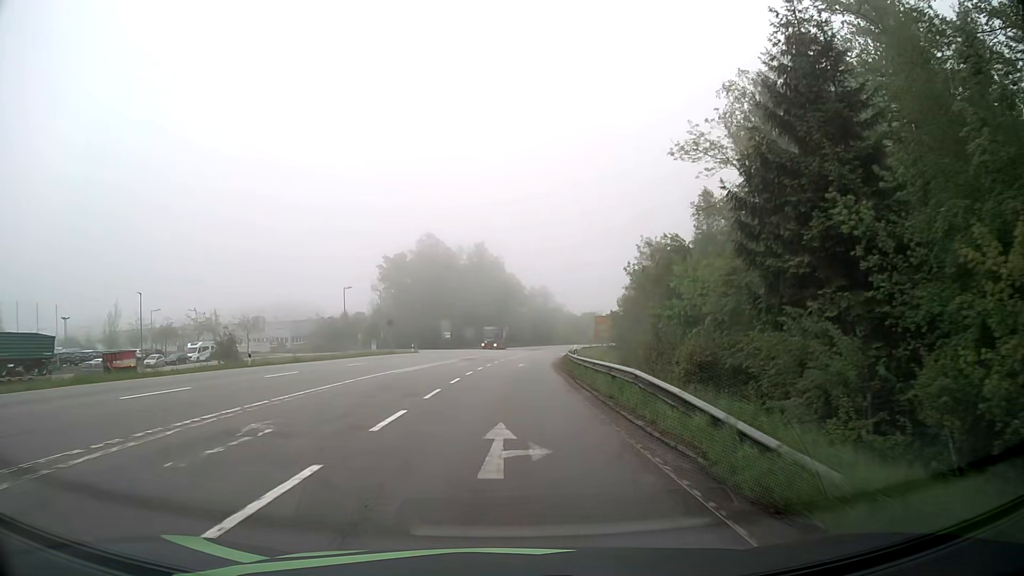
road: secondary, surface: asphalt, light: Day
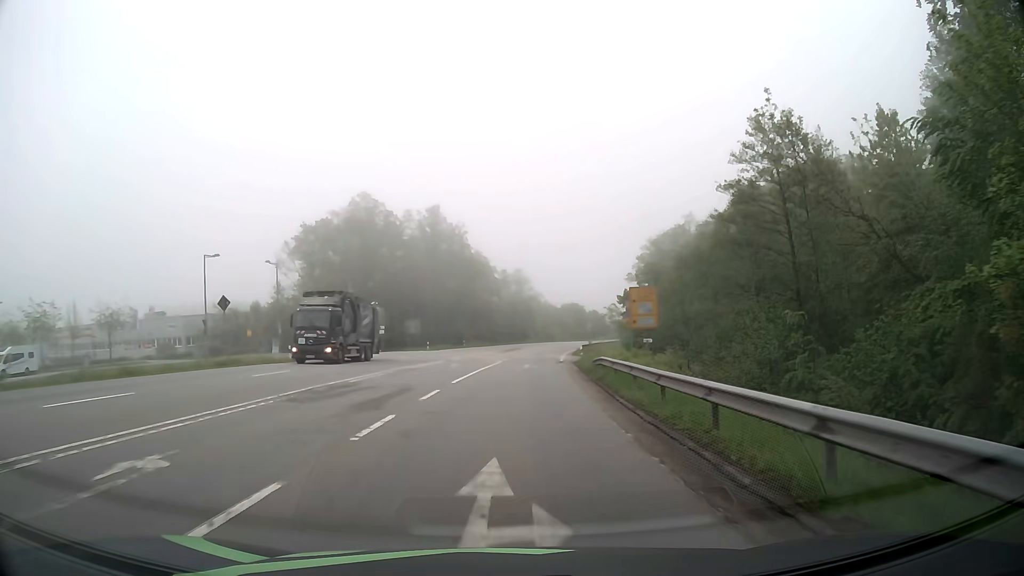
(+0.8, +36.6) m; +3°
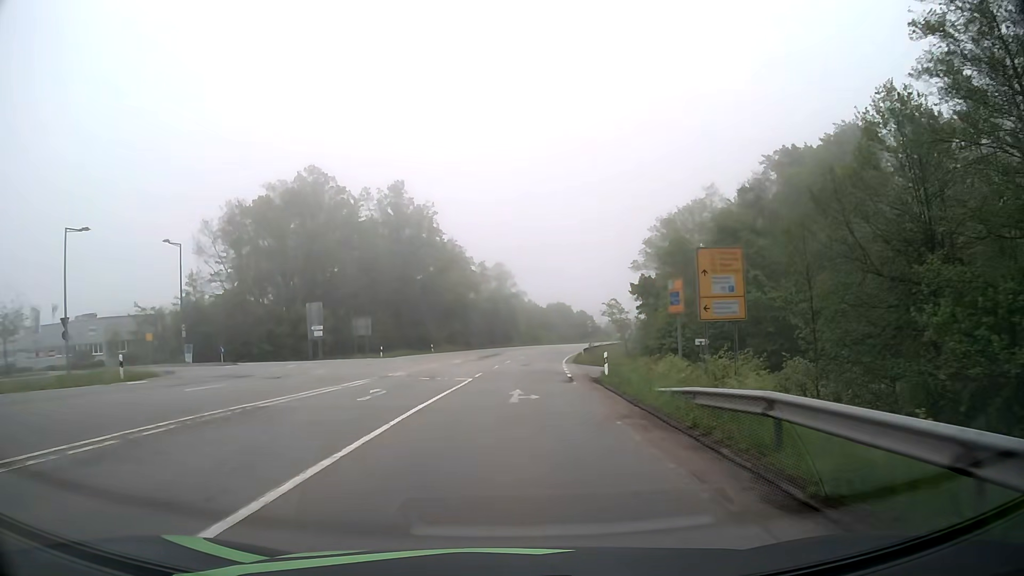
(+0.2, +18.3) m; +2°
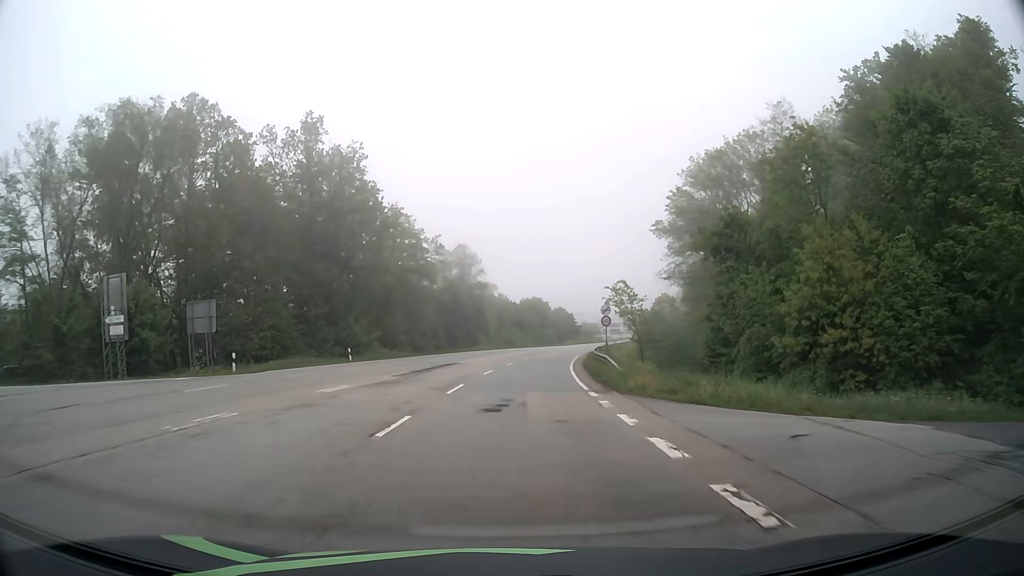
(+0.6, +27.3) m; +2°
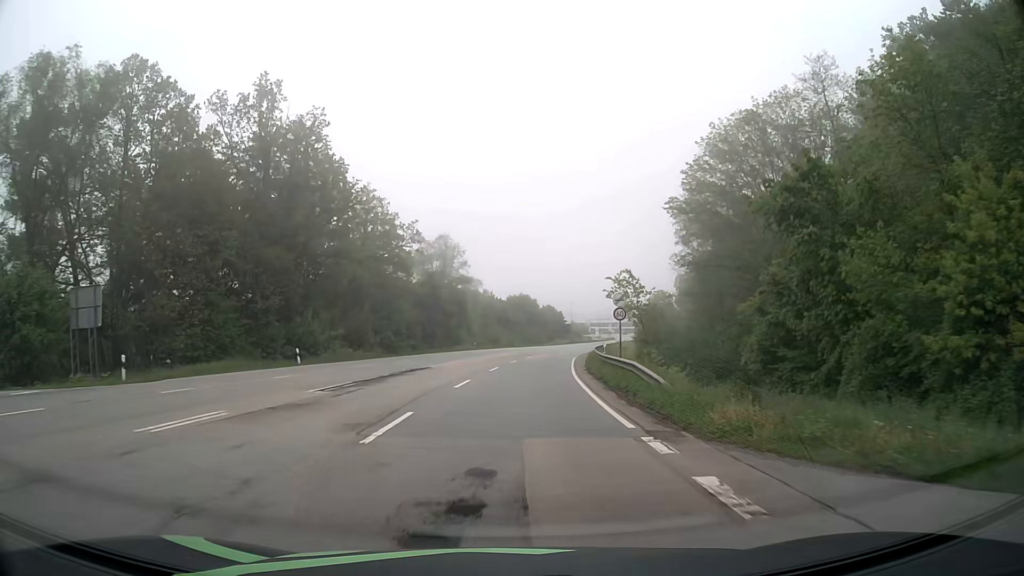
(+0.1, +9.1) m; +1°
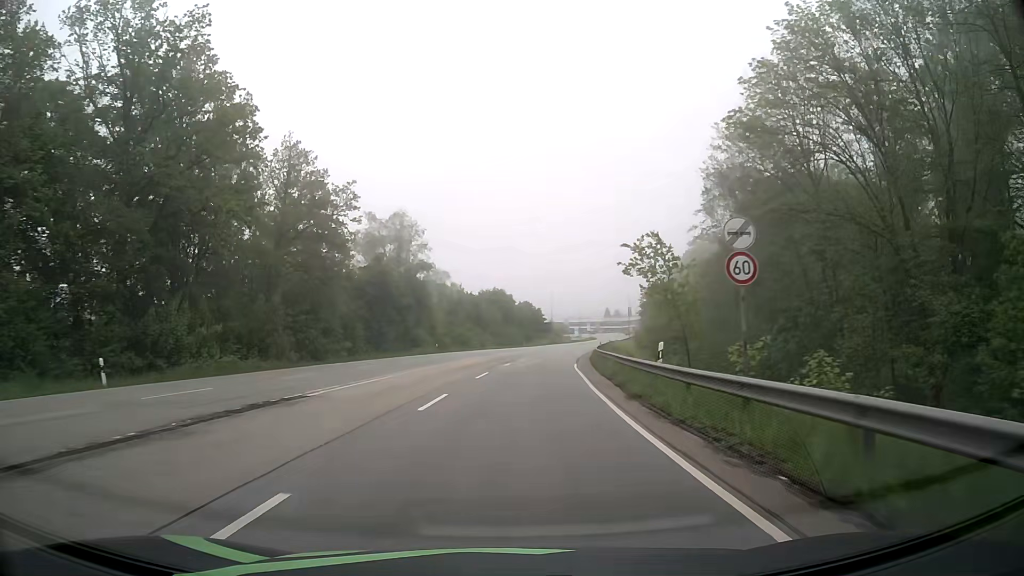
(+0.4, +18.3) m; +2°
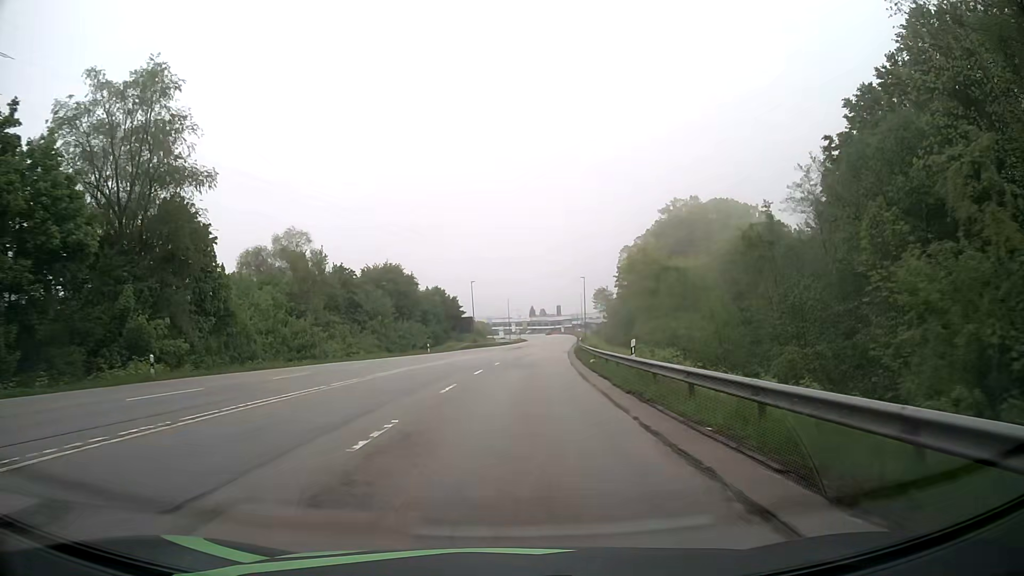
(+2.5, +45.7) m; +7°
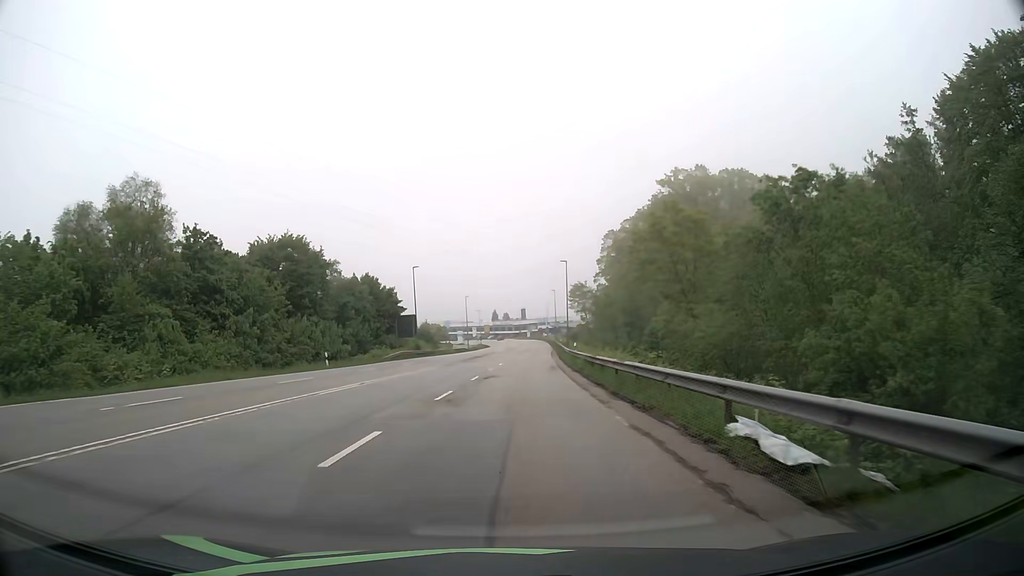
(+0.8, +27.5) m; +3°
(0, +10) (0, +20) (+1, +30) (+1, +40) (+1, +50) (+2, +60) (+2, +70) (+3, +80) (+4, +90) (+4, +100) m
